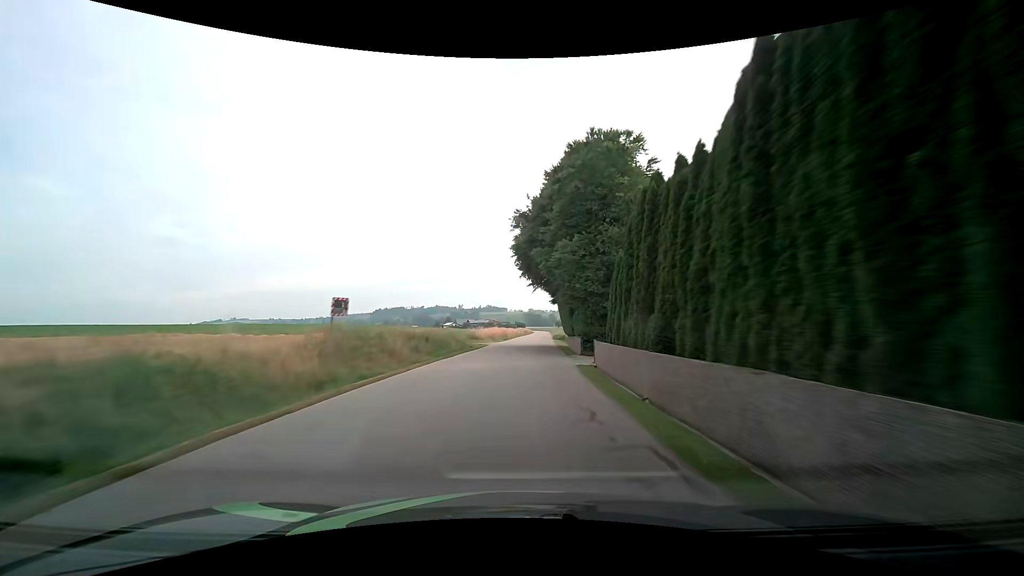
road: tertiary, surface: asphalt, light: Day
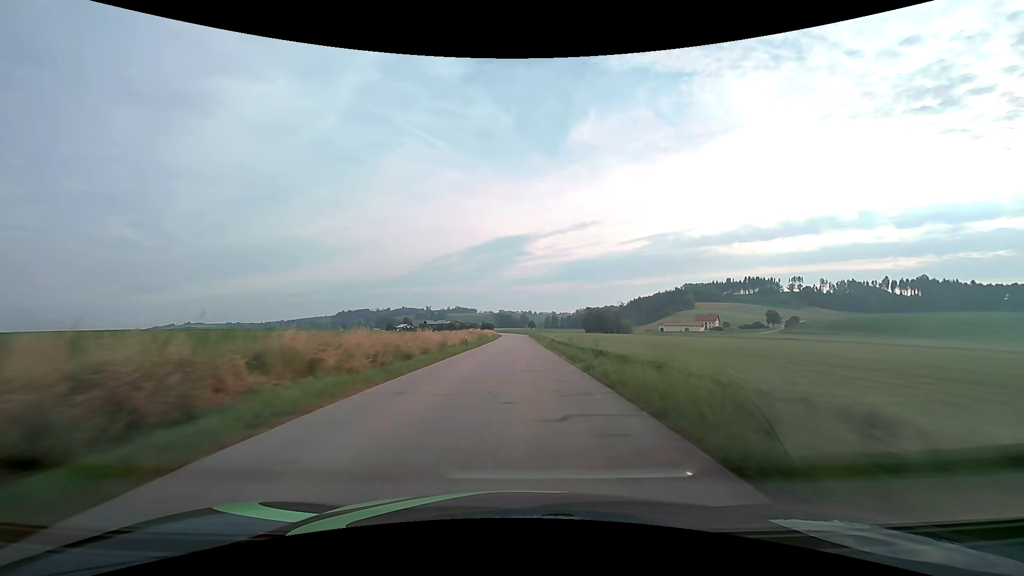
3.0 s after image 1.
(+3.0, +69.5) m; +4°
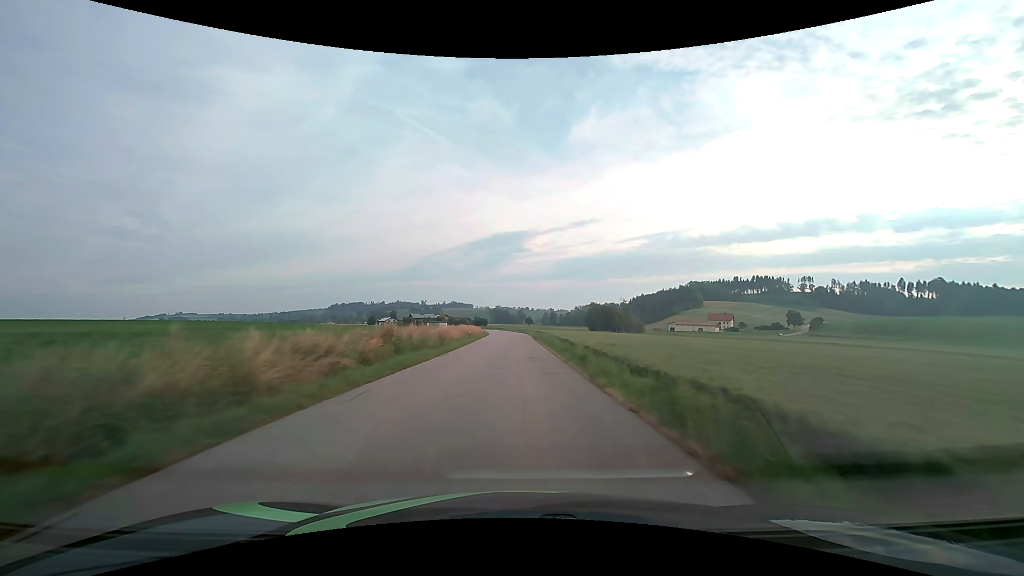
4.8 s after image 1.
(+0.1, +40.3) m; 0°
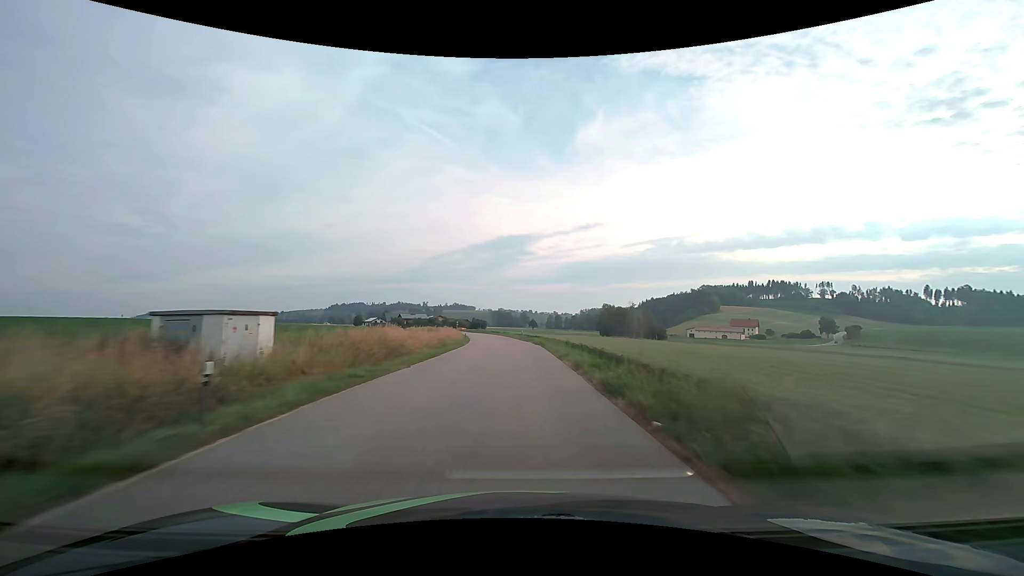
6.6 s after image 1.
(0.0, +38.4) m; 0°
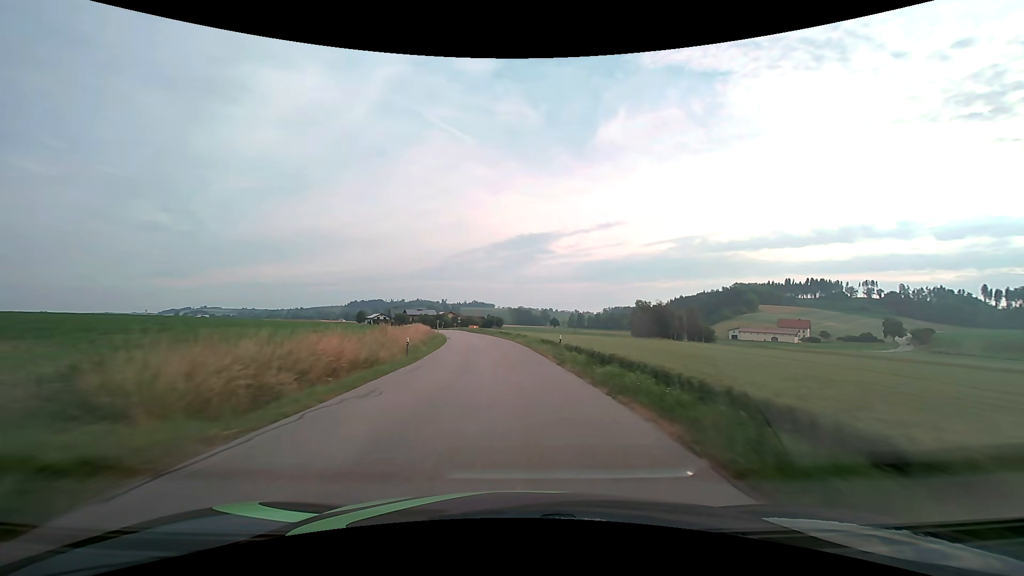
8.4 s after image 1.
(-0.4, +36.3) m; -2°
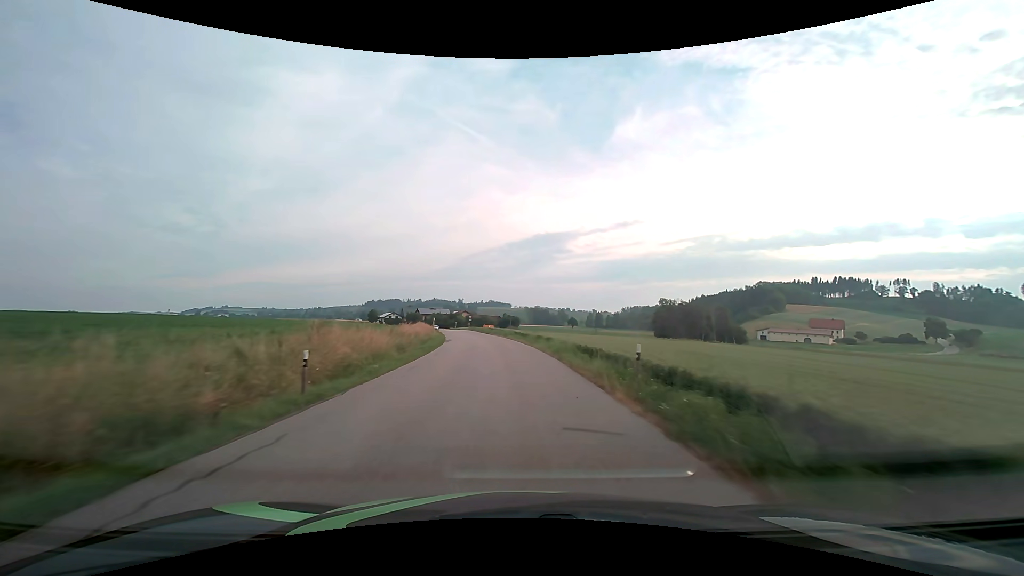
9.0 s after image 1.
(-0.2, +11.6) m; -2°
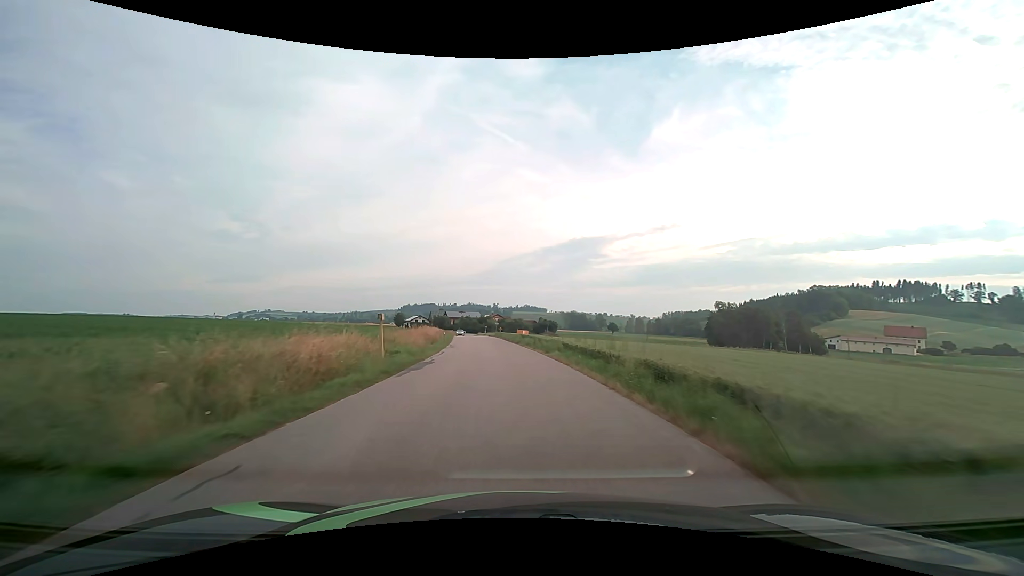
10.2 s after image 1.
(-0.8, +22.6) m; -4°
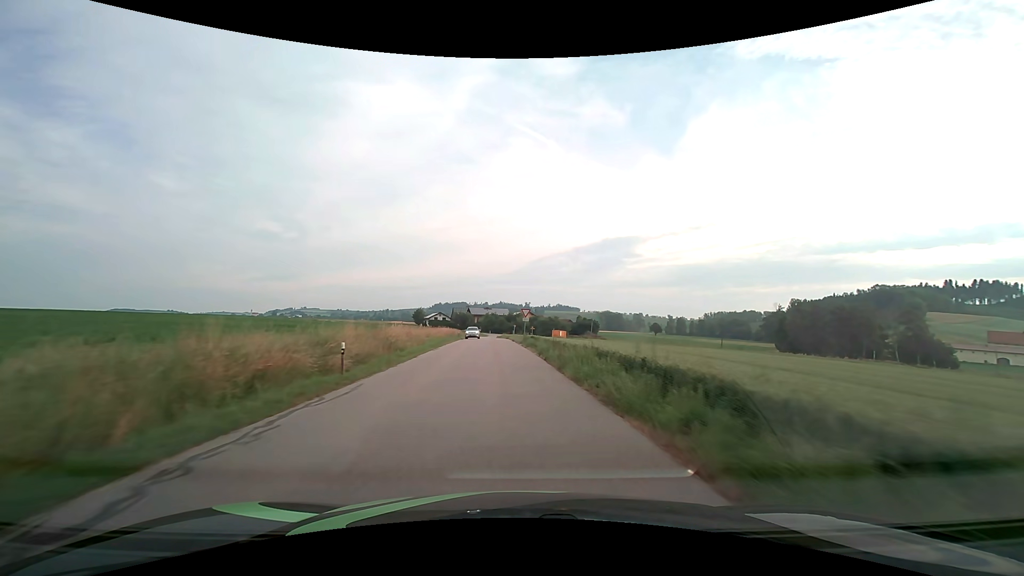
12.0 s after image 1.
(-1.2, +32.2) m; -4°
(0, +10) (0, +20) (-1, +30) (-2, +40) (-3, +50) (-3, +60) (-4, +70) (-5, +80) (-6, +90) (-6, +100) m
